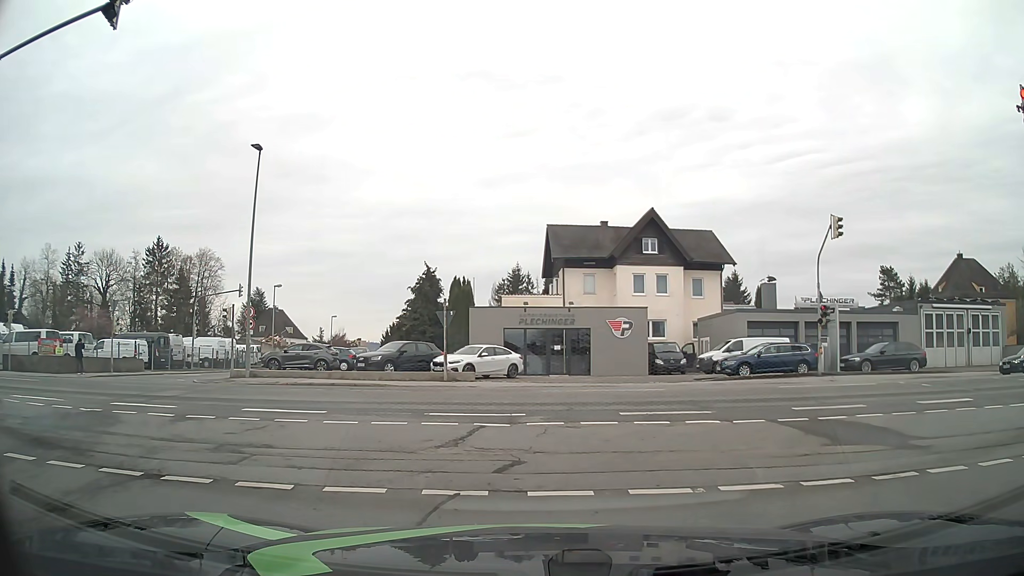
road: residential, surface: asphalt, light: Day
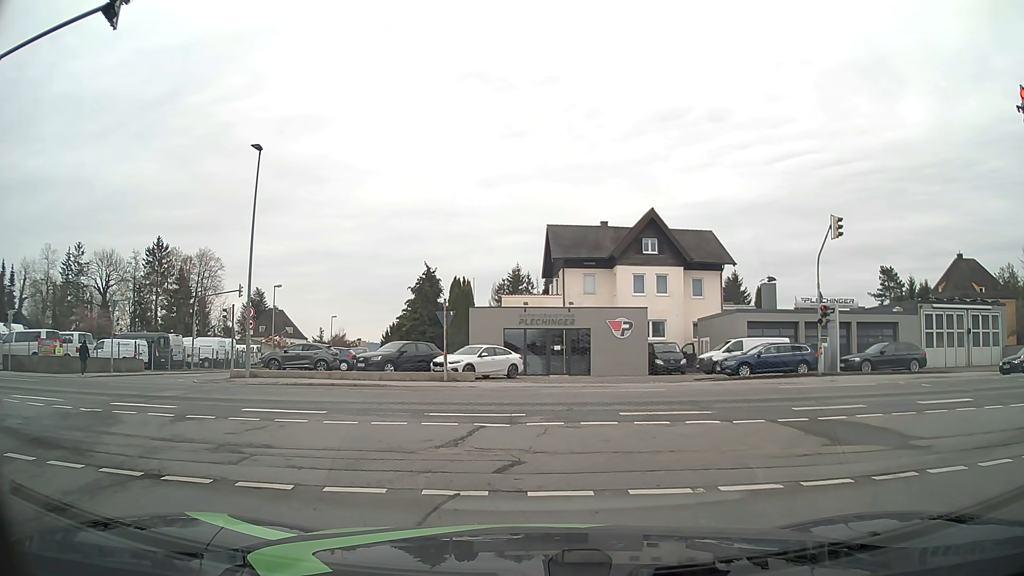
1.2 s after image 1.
(0.0, 0.0) m; 0°
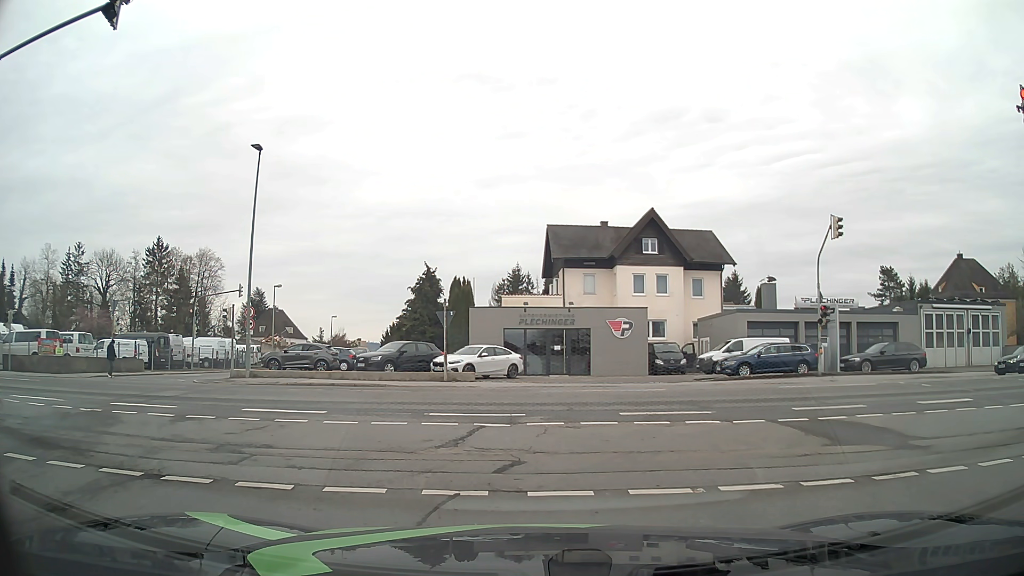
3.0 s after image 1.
(0.0, 0.0) m; 0°
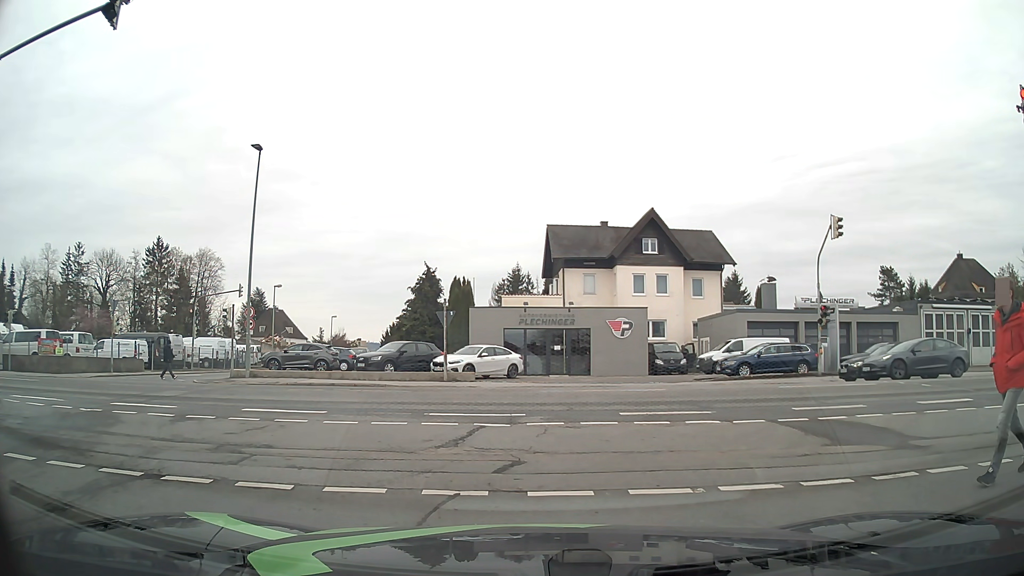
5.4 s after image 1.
(0.0, 0.0) m; 0°
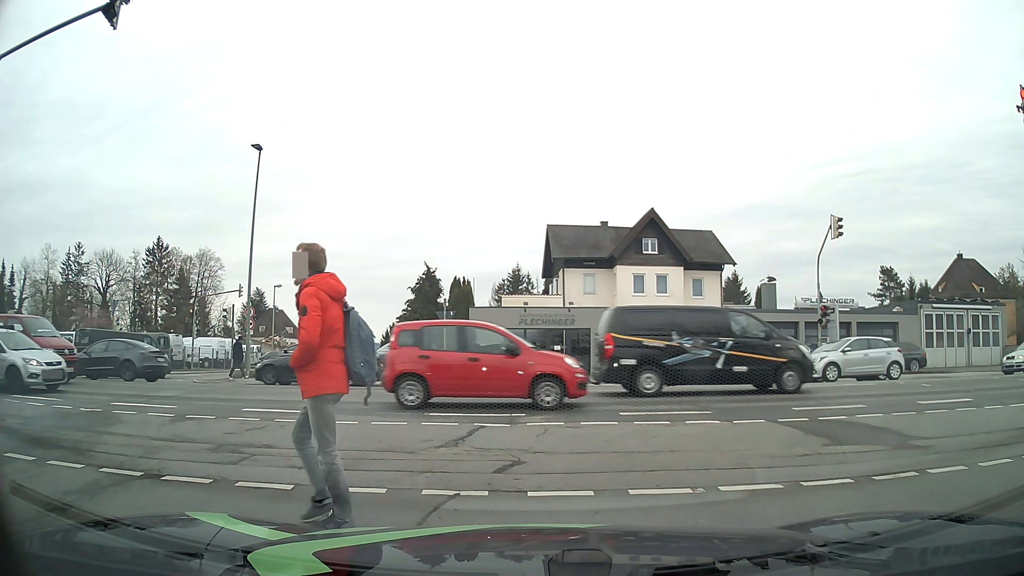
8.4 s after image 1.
(0.0, 0.0) m; 0°
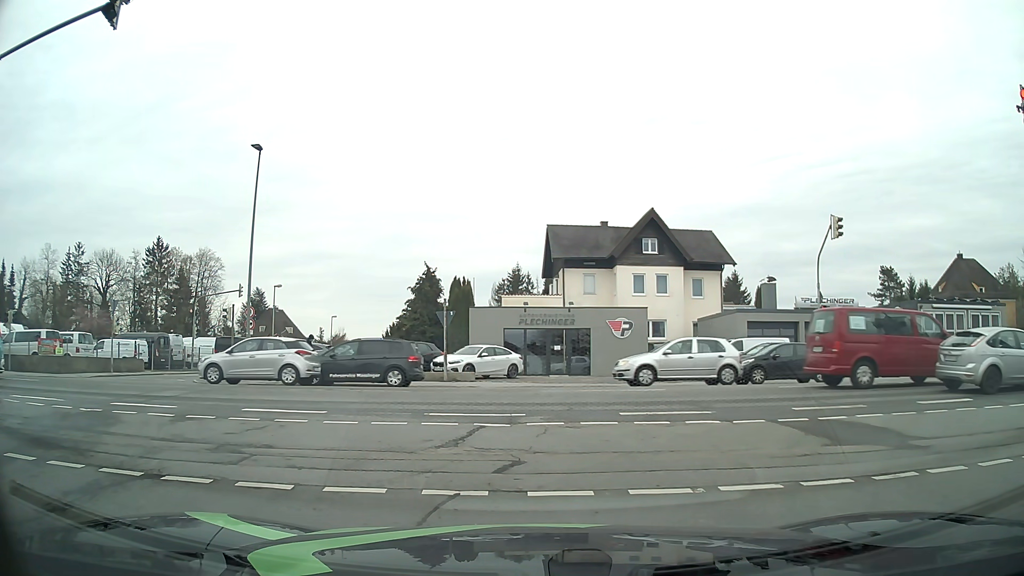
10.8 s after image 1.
(0.0, 0.0) m; 0°
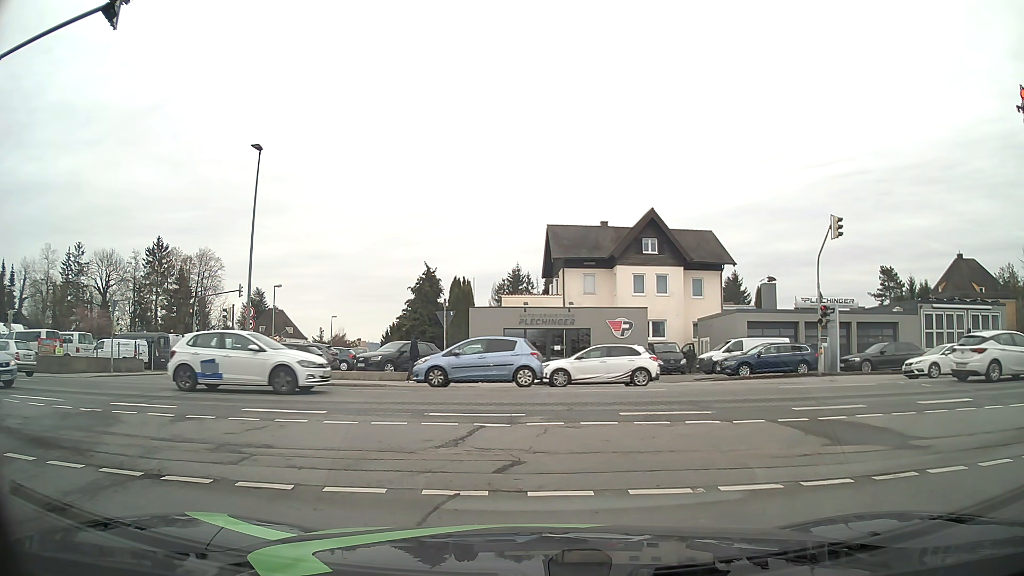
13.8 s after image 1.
(0.0, 0.0) m; 0°
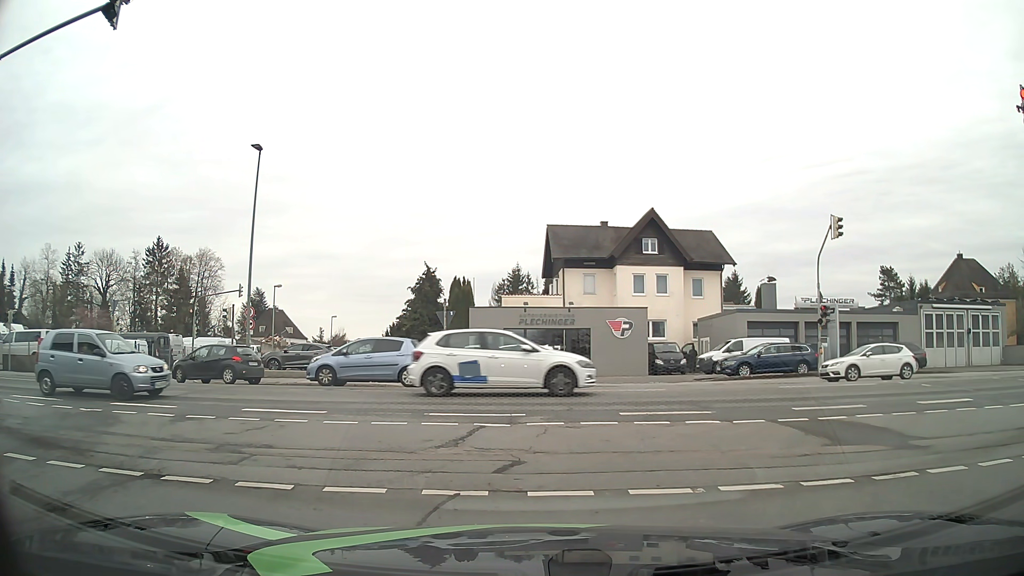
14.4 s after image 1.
(0.0, 0.0) m; 0°
